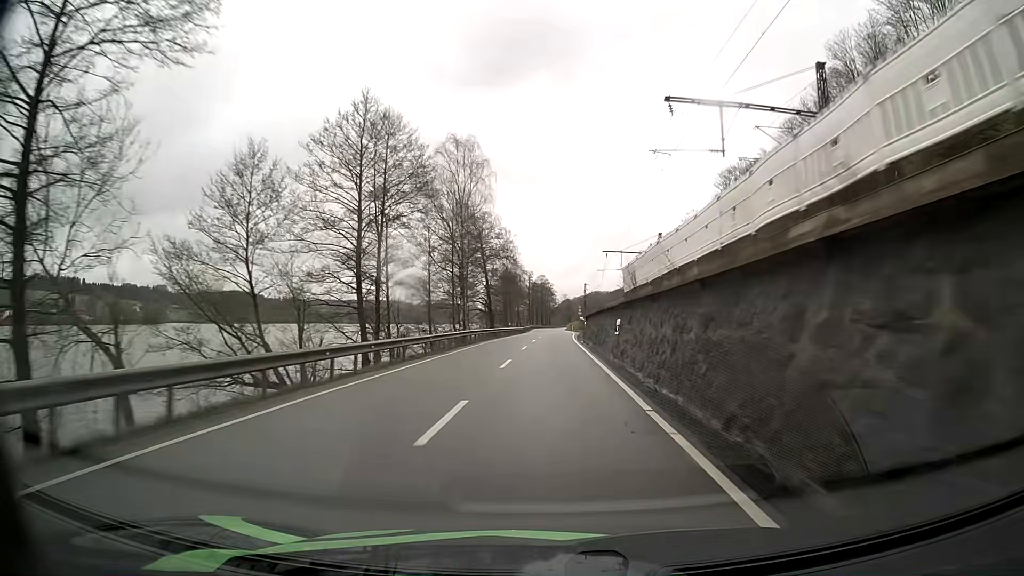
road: primary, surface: asphalt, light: Day
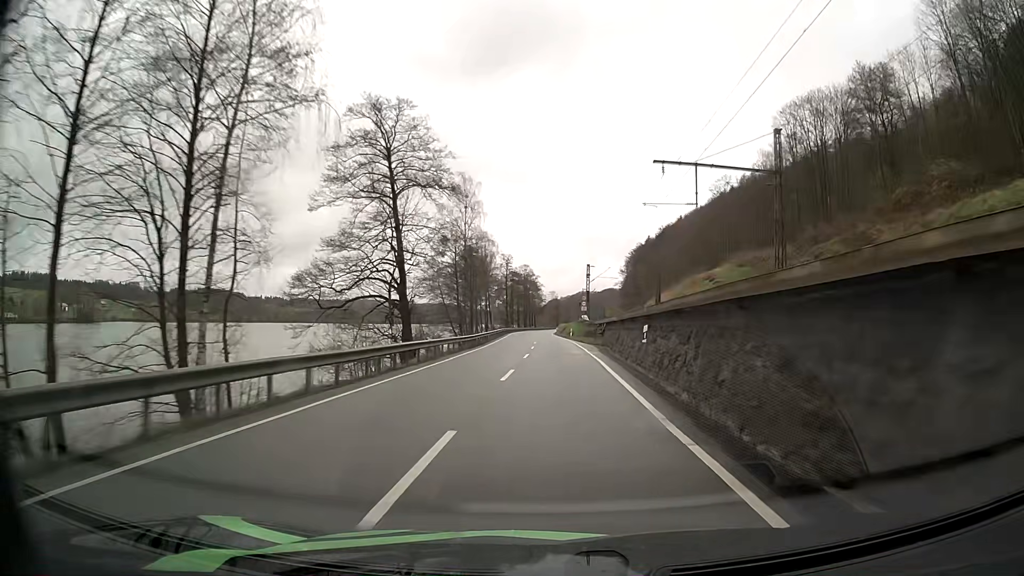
(+0.5, +50.7) m; +1°
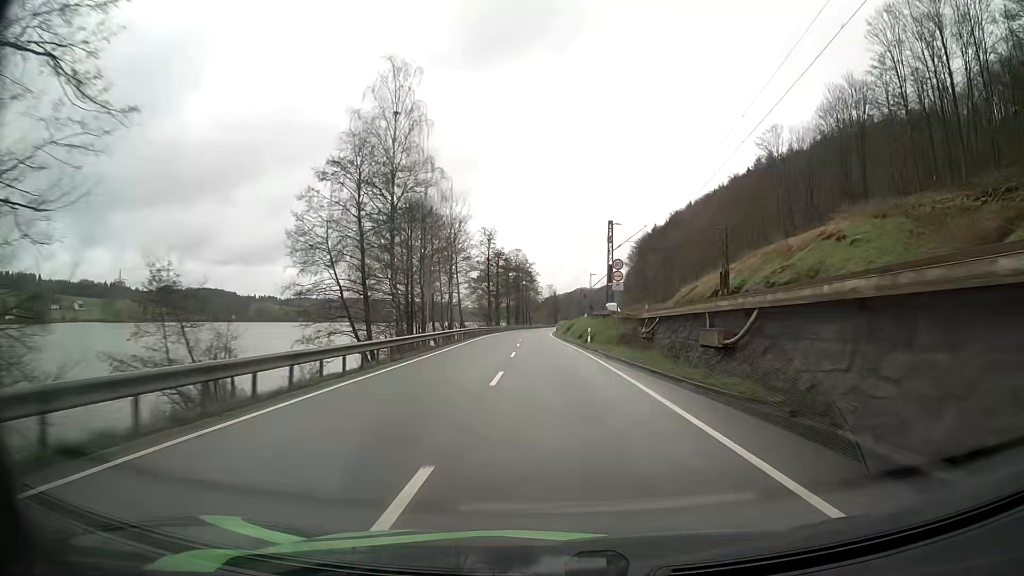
(+0.2, +38.0) m; 0°
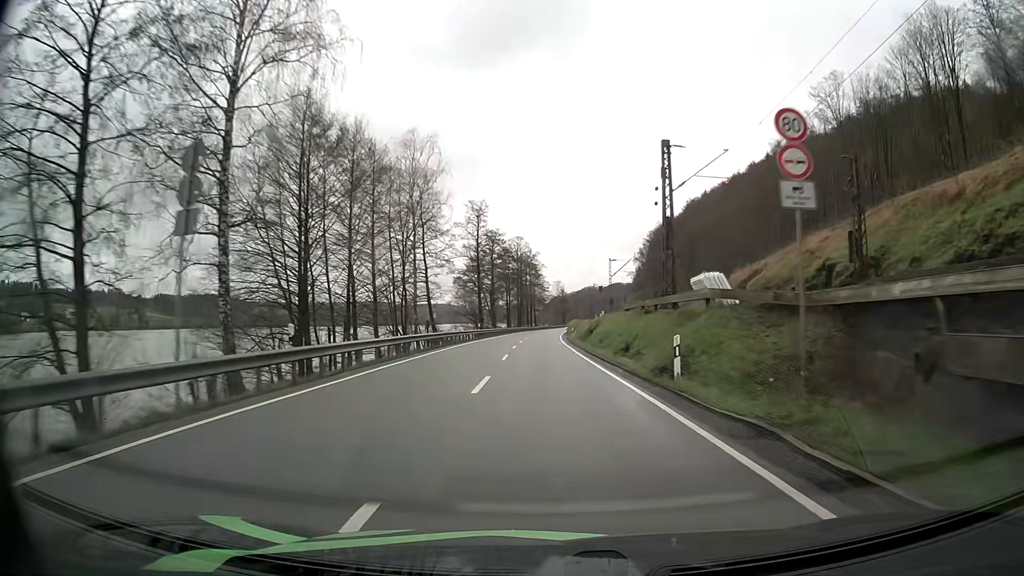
(0.0, +25.4) m; 0°
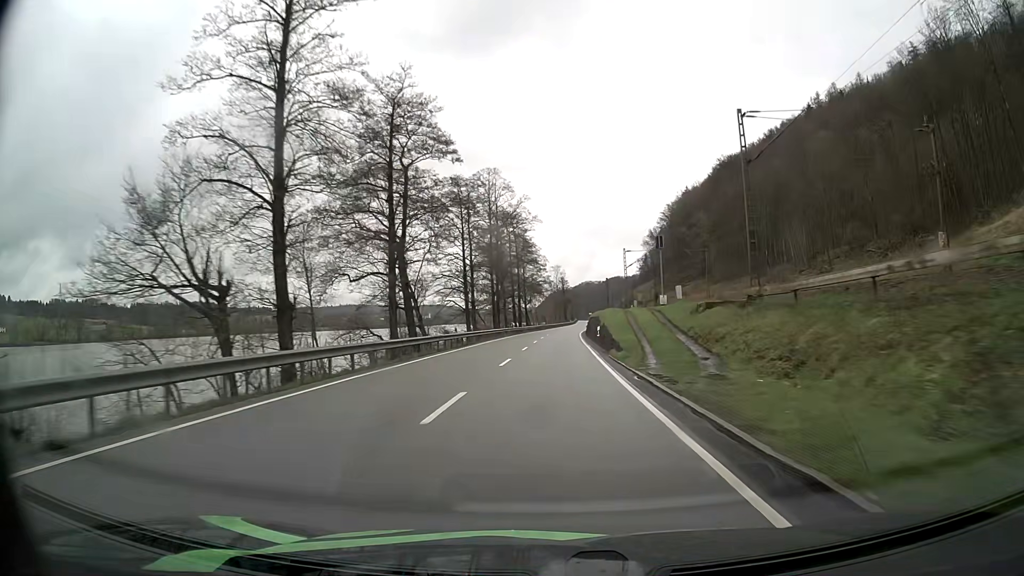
(-0.5, +63.6) m; 0°
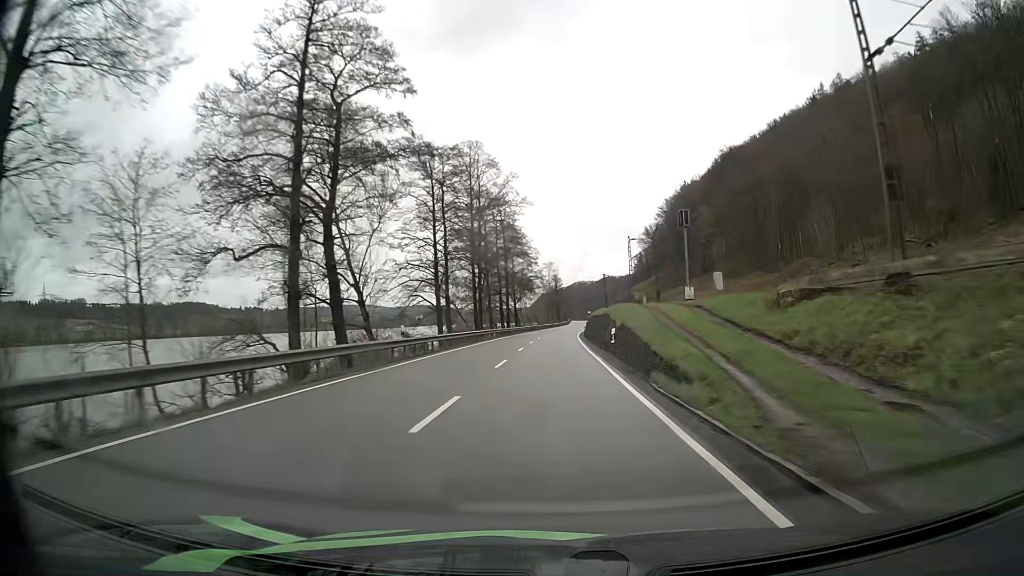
(+0.1, +12.7) m; +1°
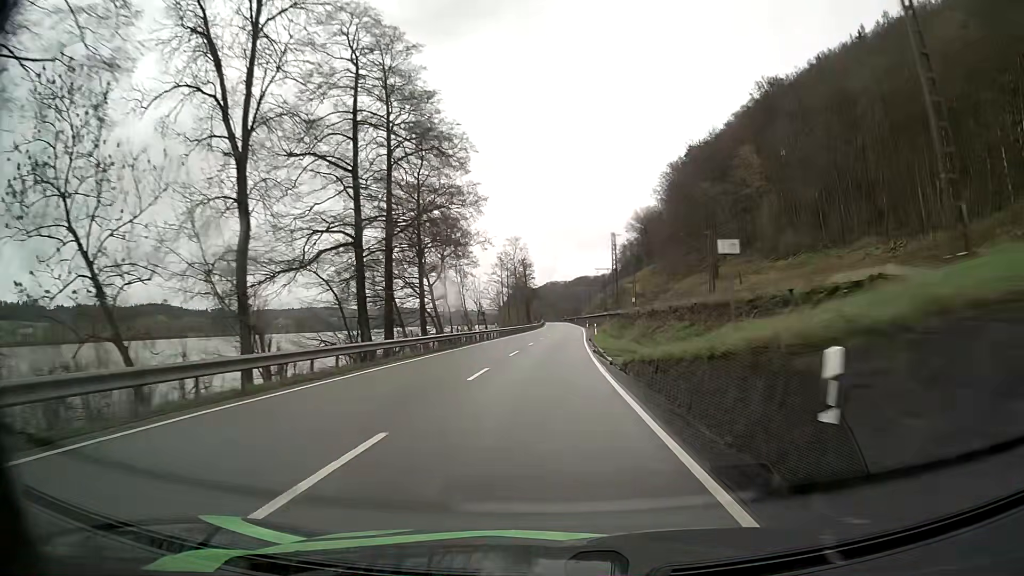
(+1.4, +63.7) m; +2°
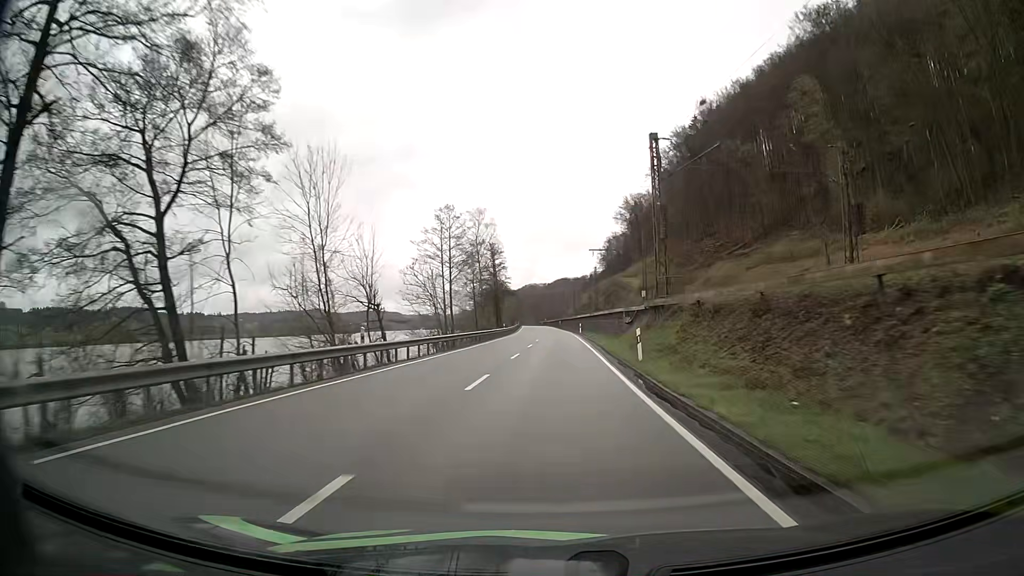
(+0.5, +38.2) m; +2°
(0, +10) (0, +20) (0, +30) (+1, +40) (+1, +50) (+1, +60) (+1, +70) (+1, +80) (+1, +90) (+1, +100) m
